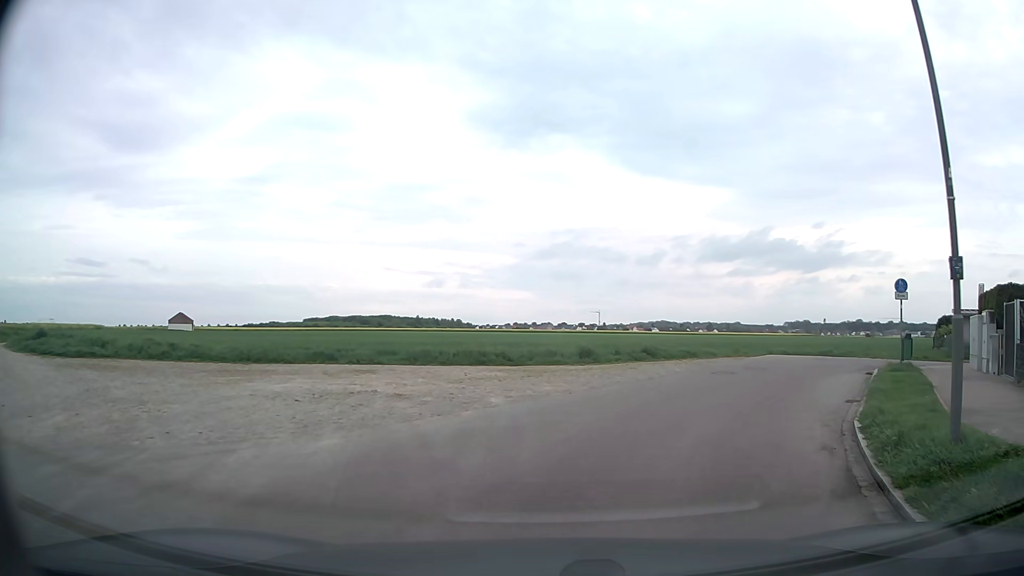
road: residential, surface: asphalt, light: Day
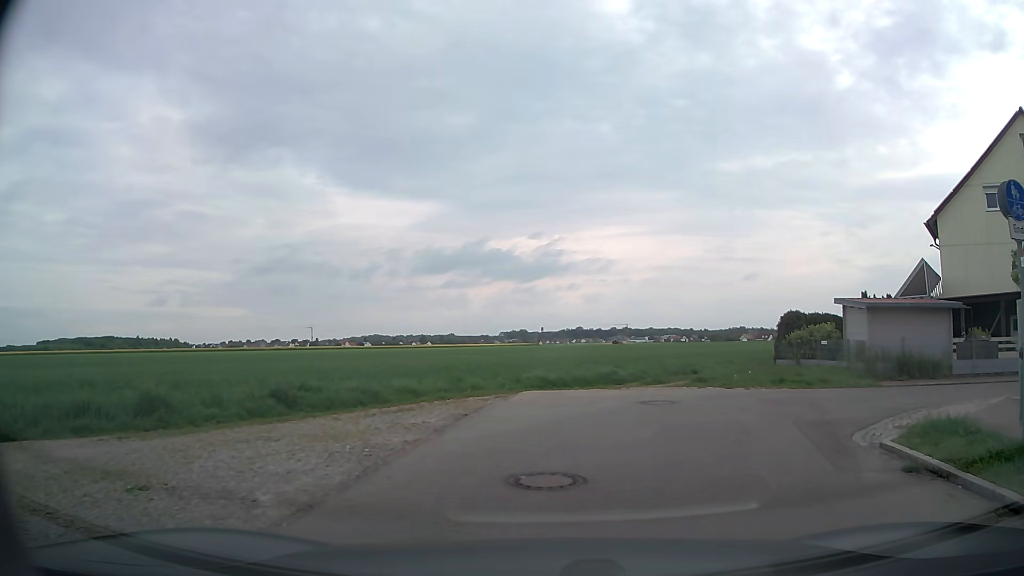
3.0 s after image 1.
(+3.3, +14.2) m; +25°
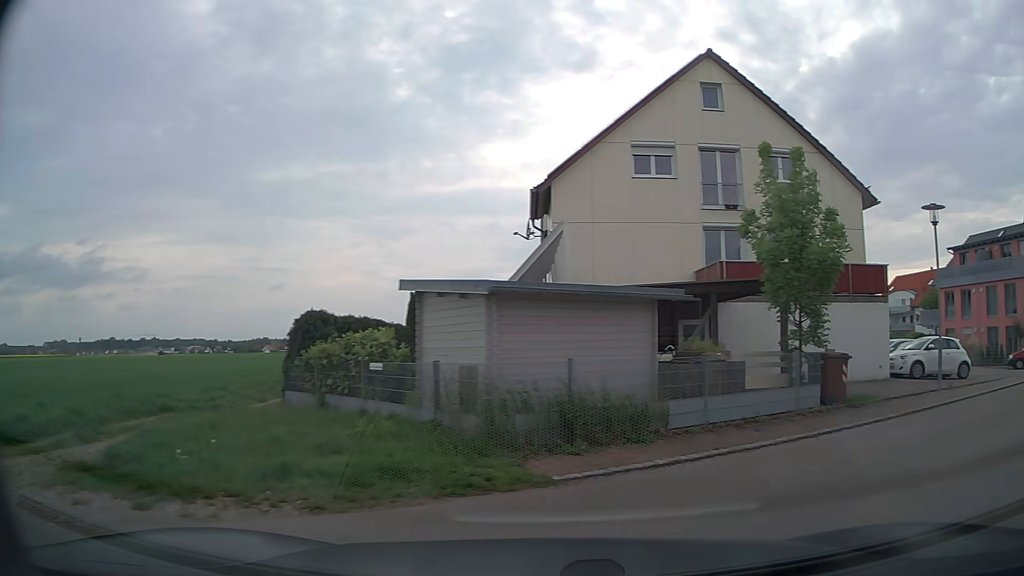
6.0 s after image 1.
(+2.6, +10.4) m; +38°
